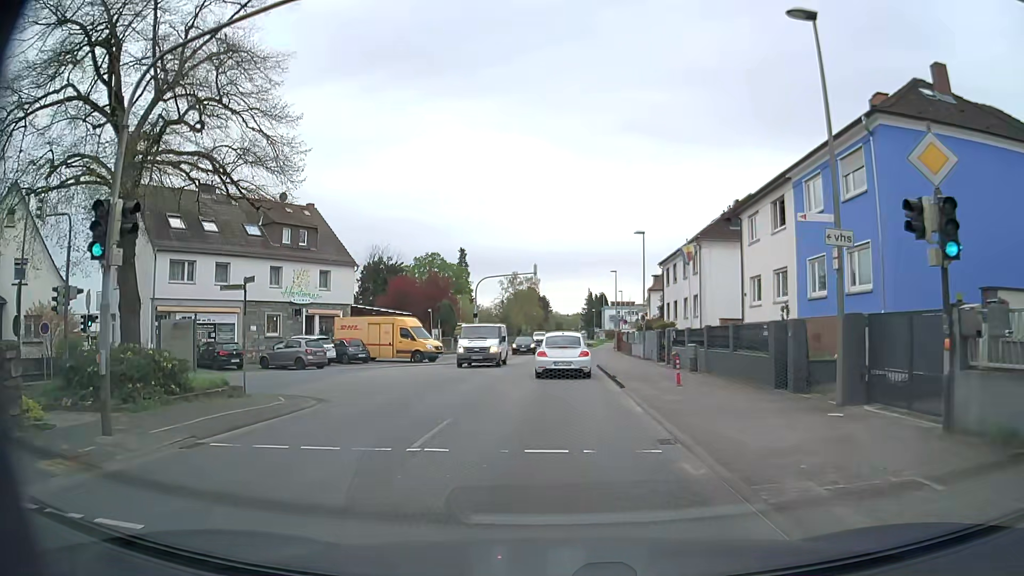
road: secondary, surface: asphalt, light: Day
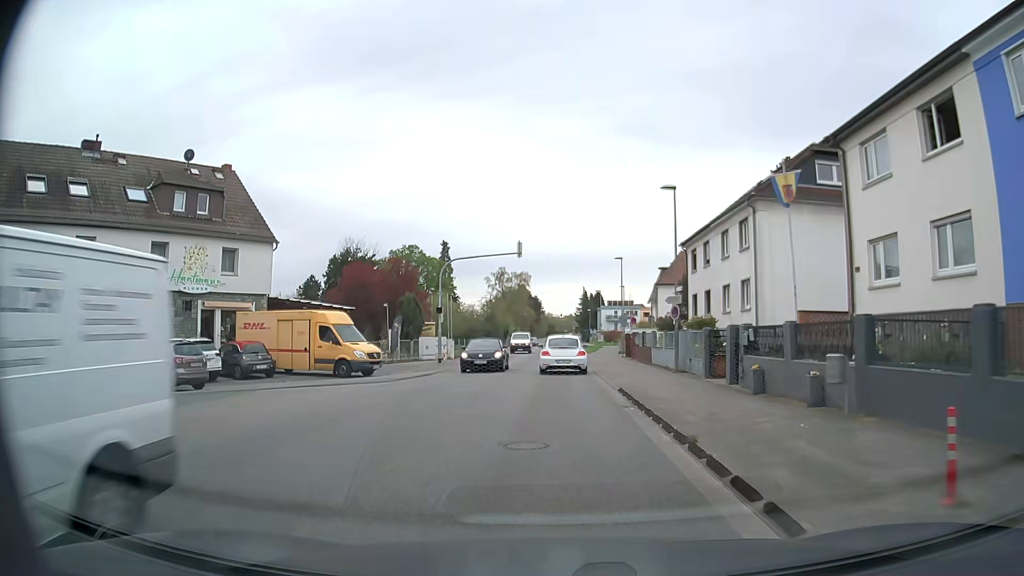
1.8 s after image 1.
(+0.1, +13.6) m; +1°
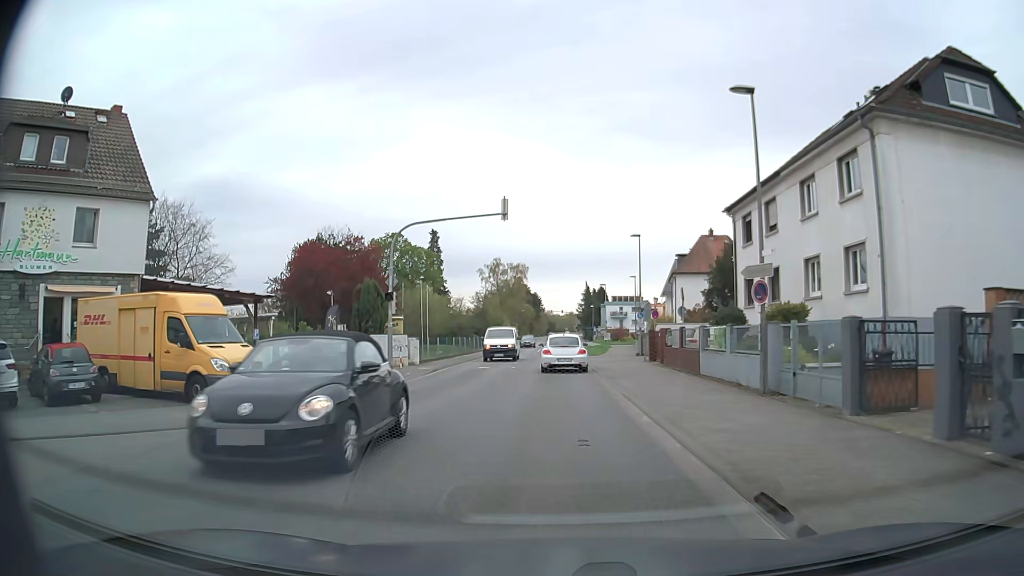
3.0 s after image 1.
(-0.1, +12.1) m; 0°
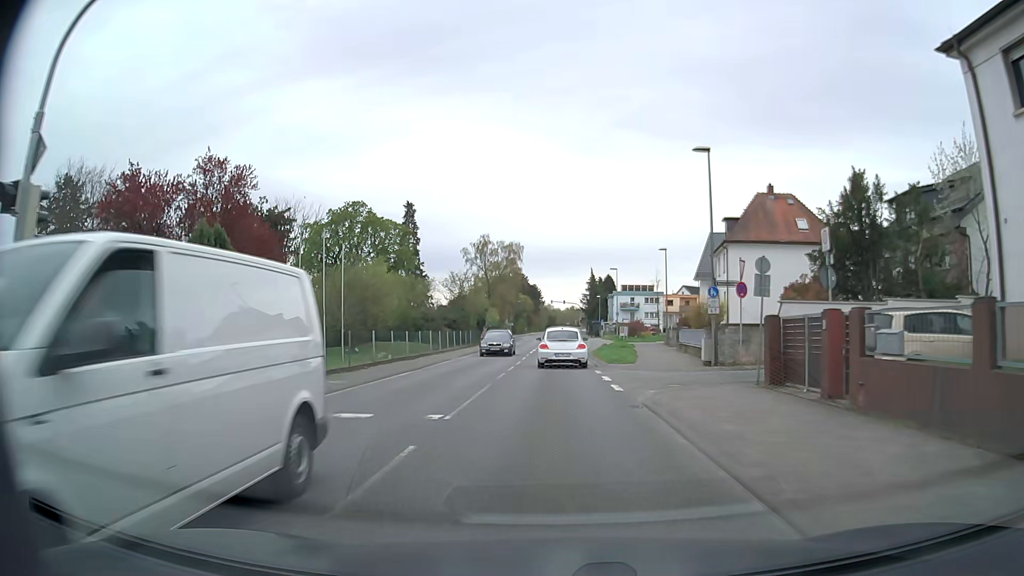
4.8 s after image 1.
(-0.1, +20.6) m; -1°
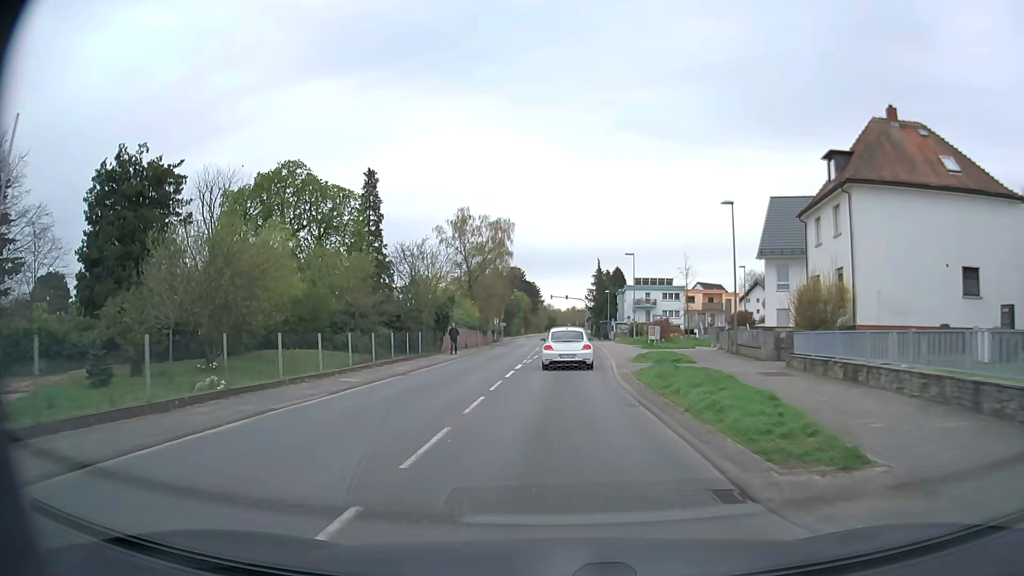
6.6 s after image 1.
(+0.1, +20.9) m; 0°
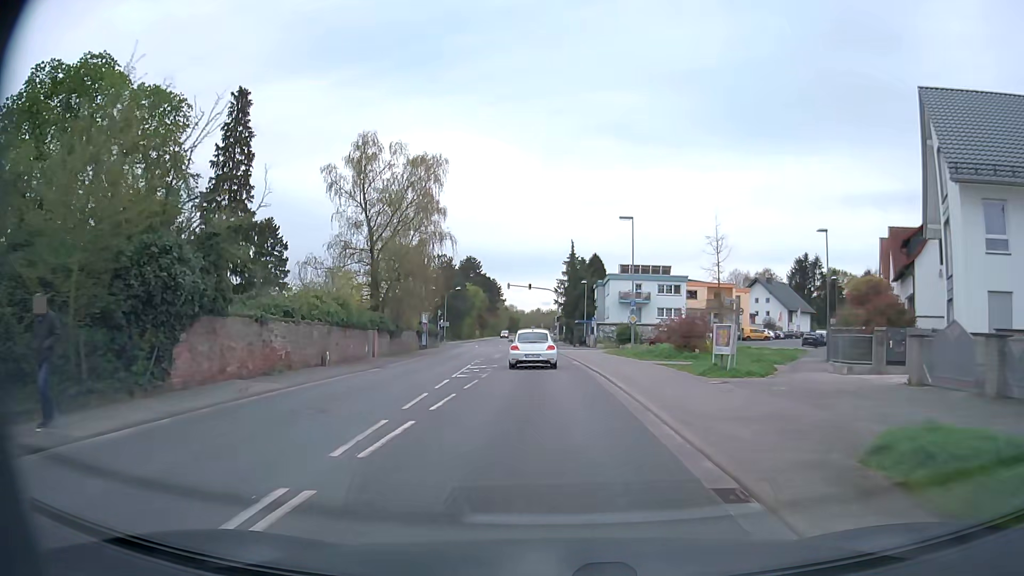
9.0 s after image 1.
(+0.5, +27.1) m; +3°
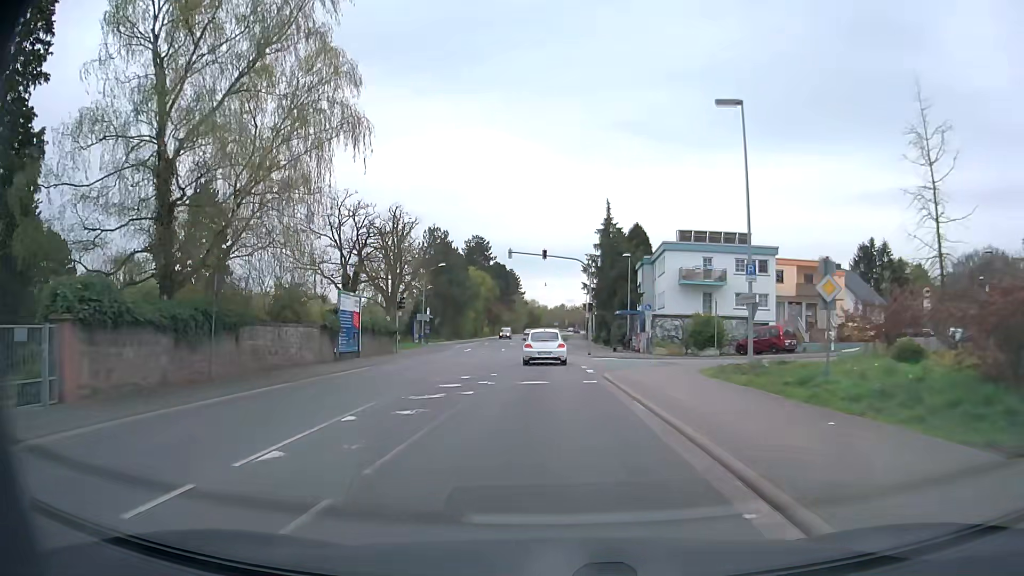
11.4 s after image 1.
(-0.2, +26.5) m; -2°
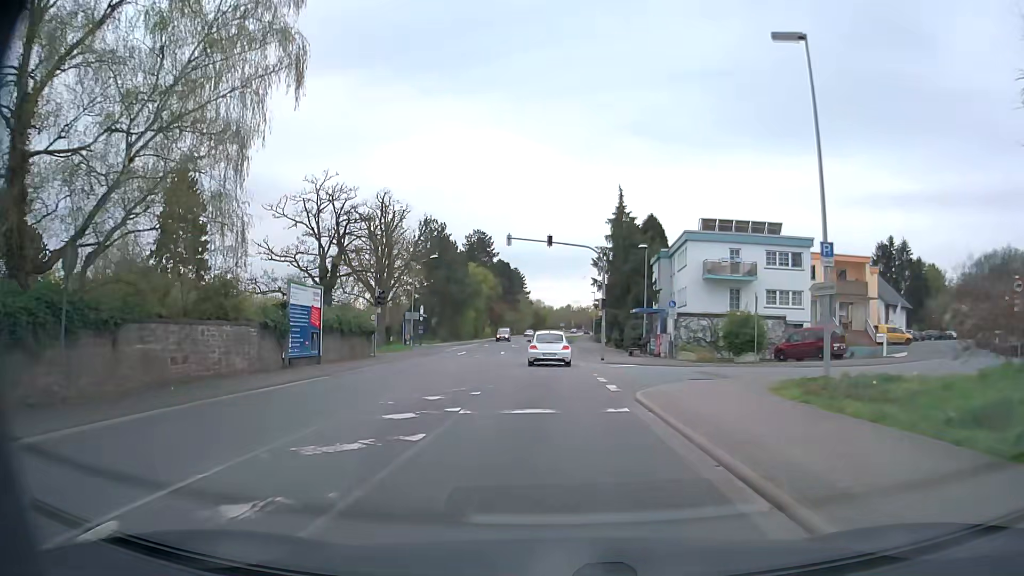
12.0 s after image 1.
(0.0, +6.7) m; 0°
(0, +10) (0, +20) (0, +30) (-1, +40) (-1, +50) (-1, +60) (-2, +70) (-2, +80) (-2, +90) (-2, +100) m
